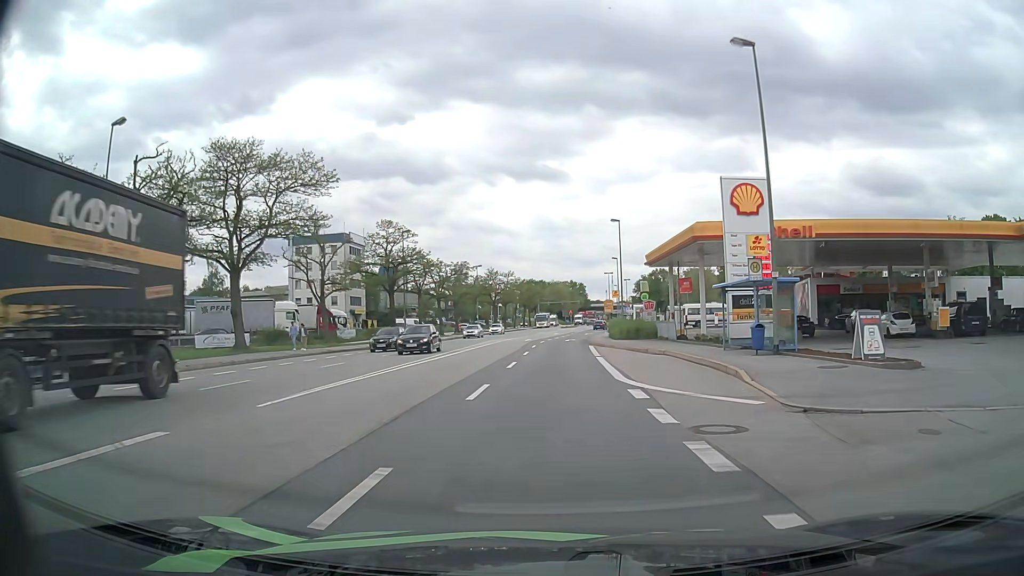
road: primary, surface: asphalt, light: Day
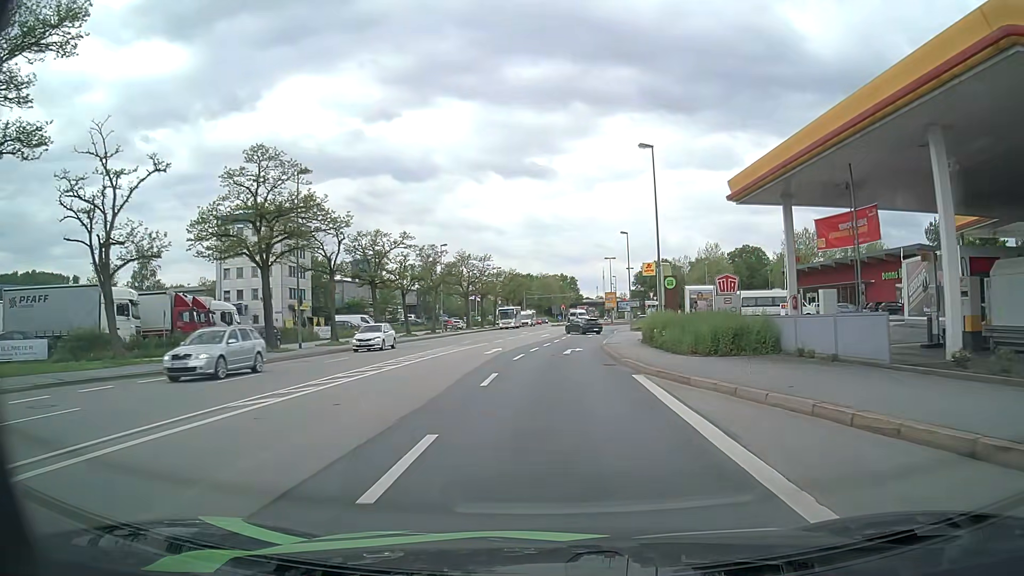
(+0.3, +25.2) m; +1°
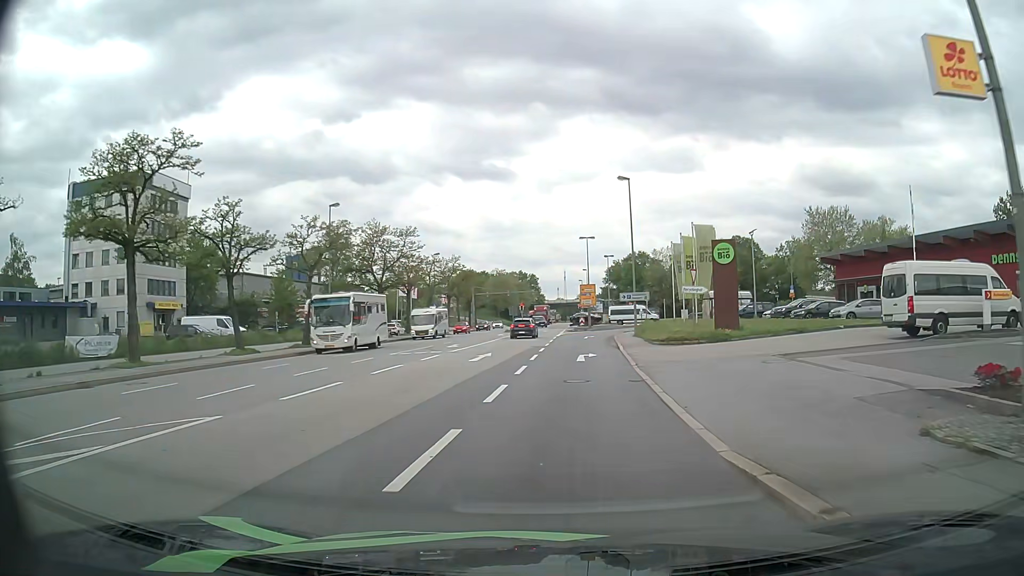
(+0.6, +29.3) m; +3°
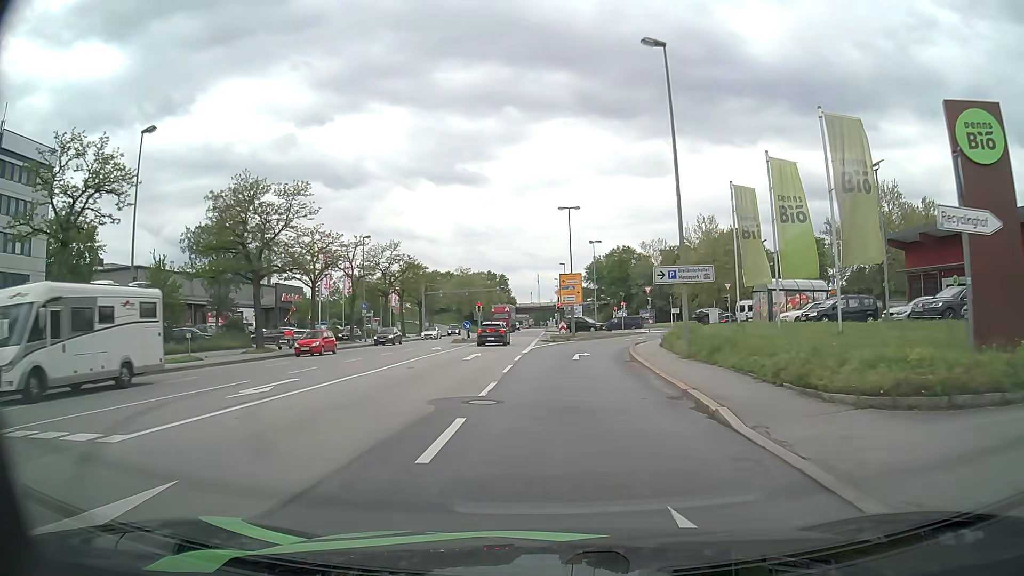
(+0.5, +22.7) m; +2°
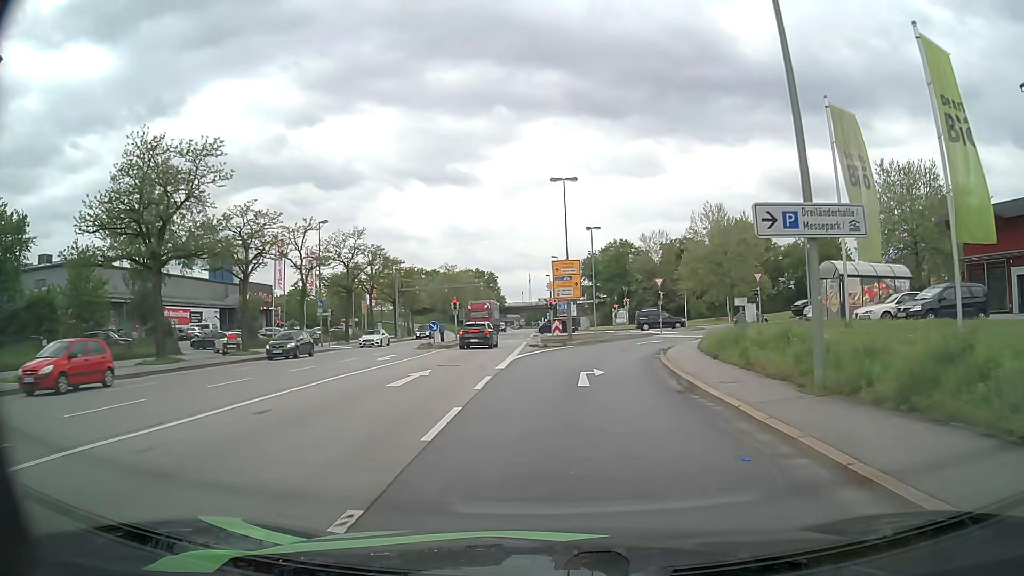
(+0.1, +10.7) m; +1°
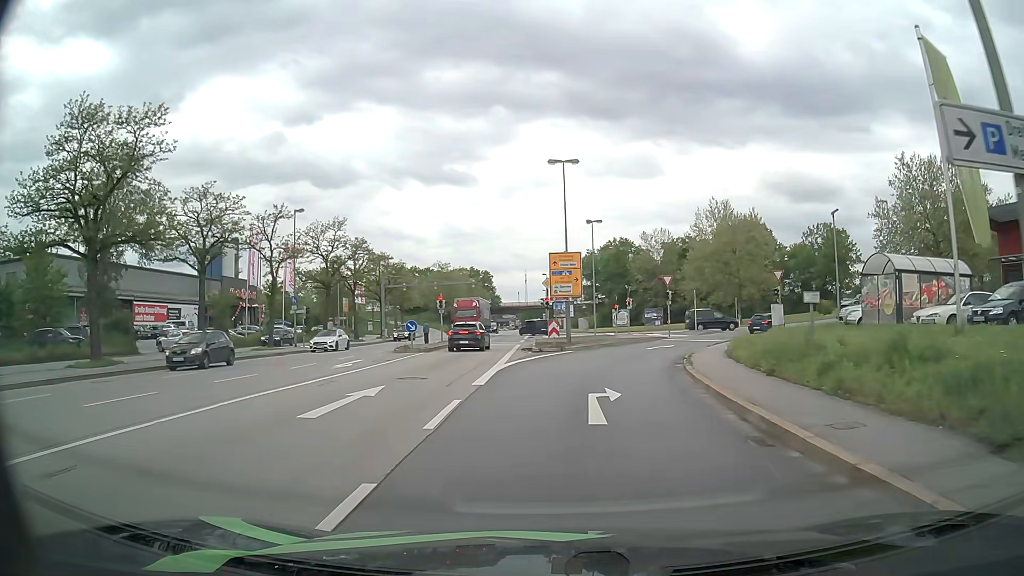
(0.0, +5.1) m; 0°
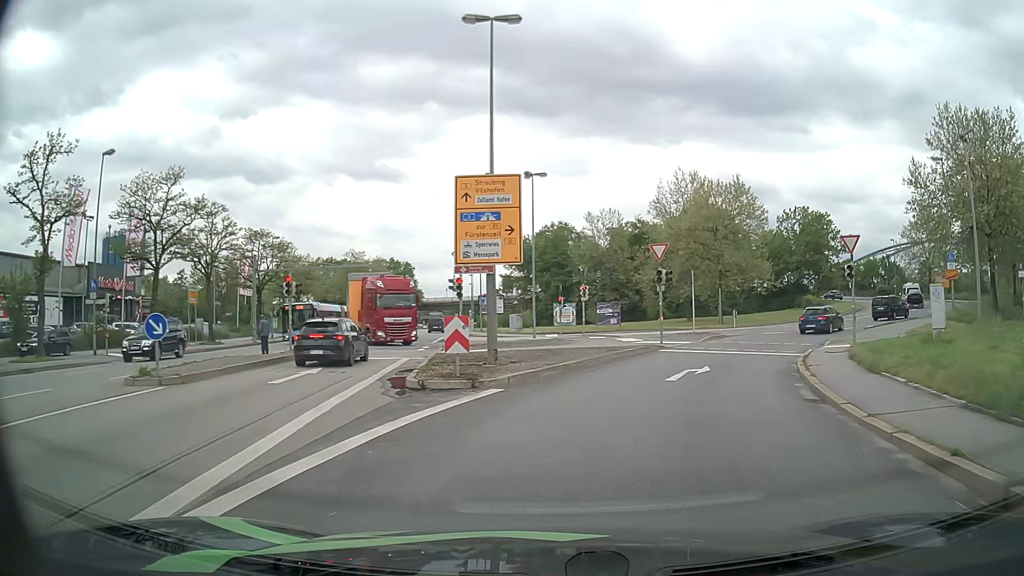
(+0.5, +18.3) m; +6°
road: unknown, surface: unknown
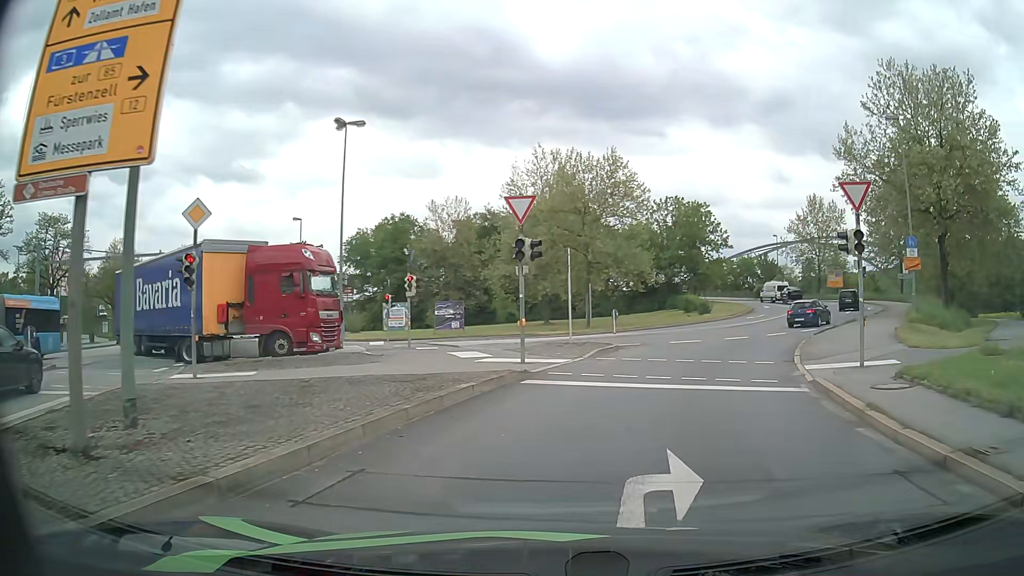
(+1.2, +11.3) m; +12°
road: primary_link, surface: asphalt
